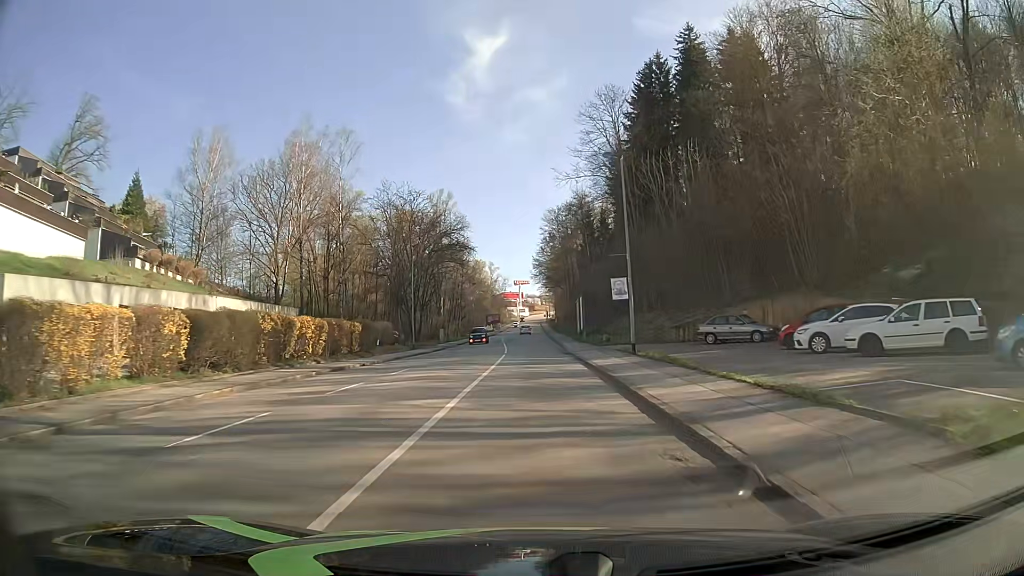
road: tertiary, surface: asphalt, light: Day
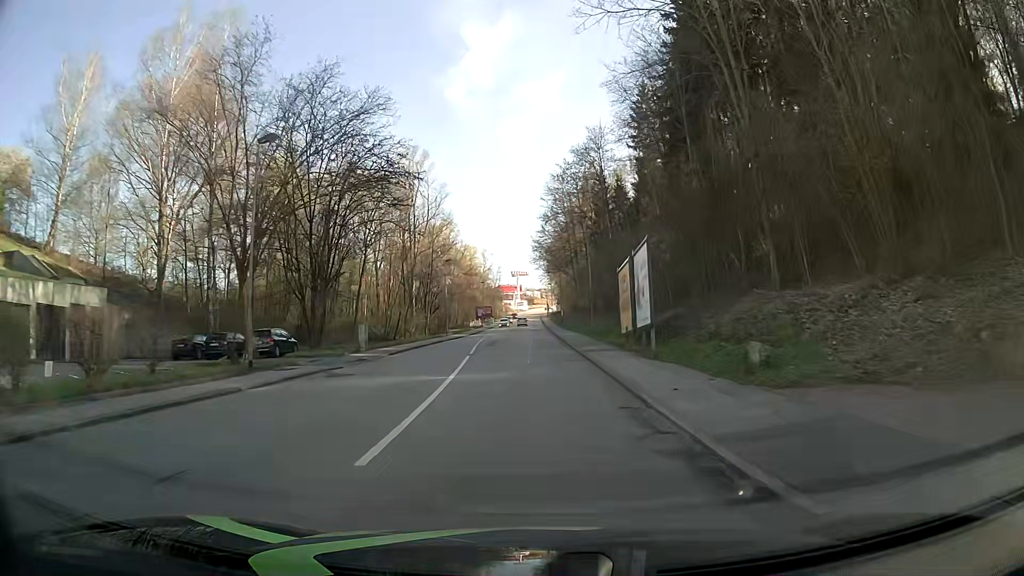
(-0.1, +30.5) m; 0°
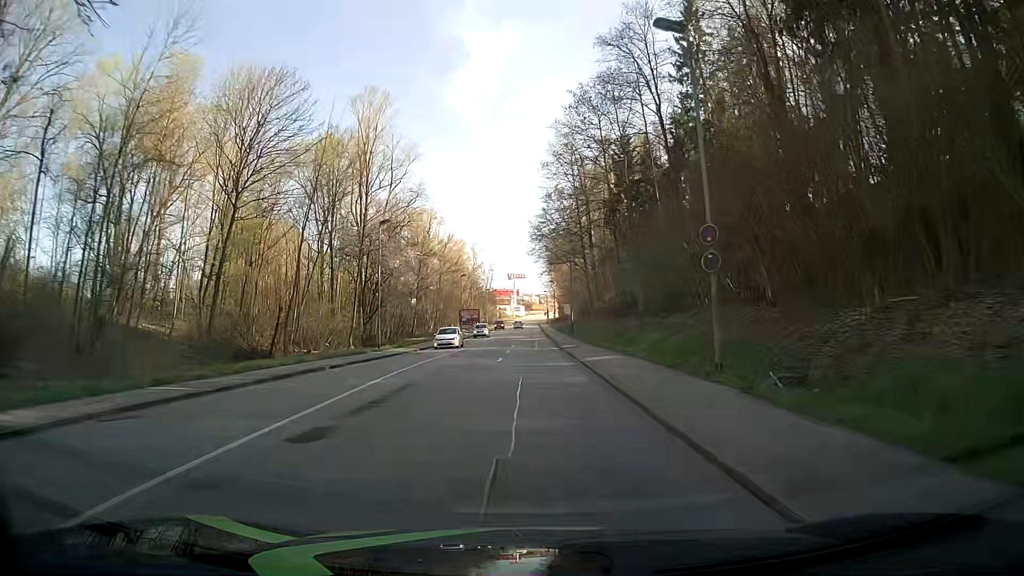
(0.0, +30.5) m; +1°
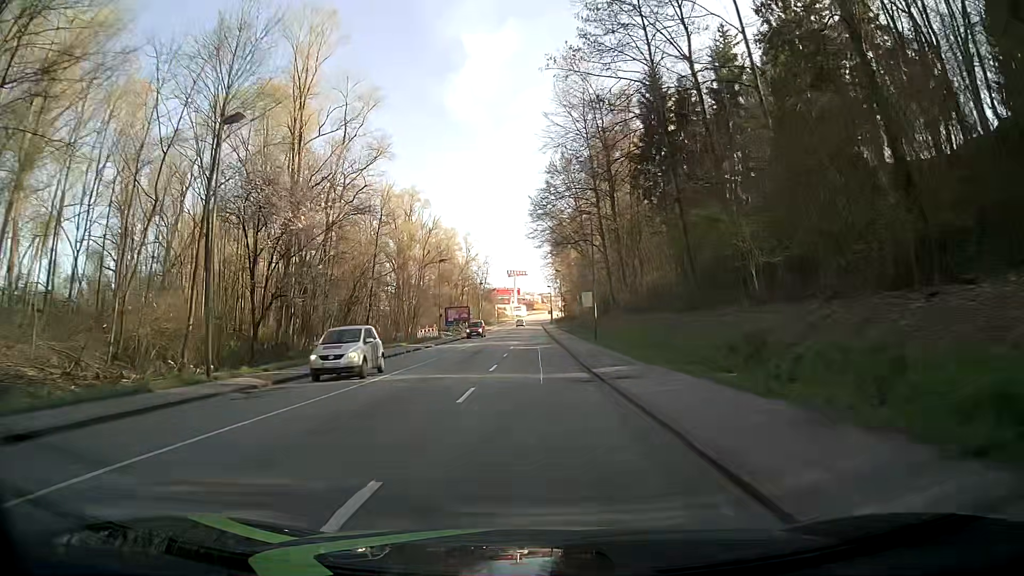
(-0.2, +22.8) m; -1°
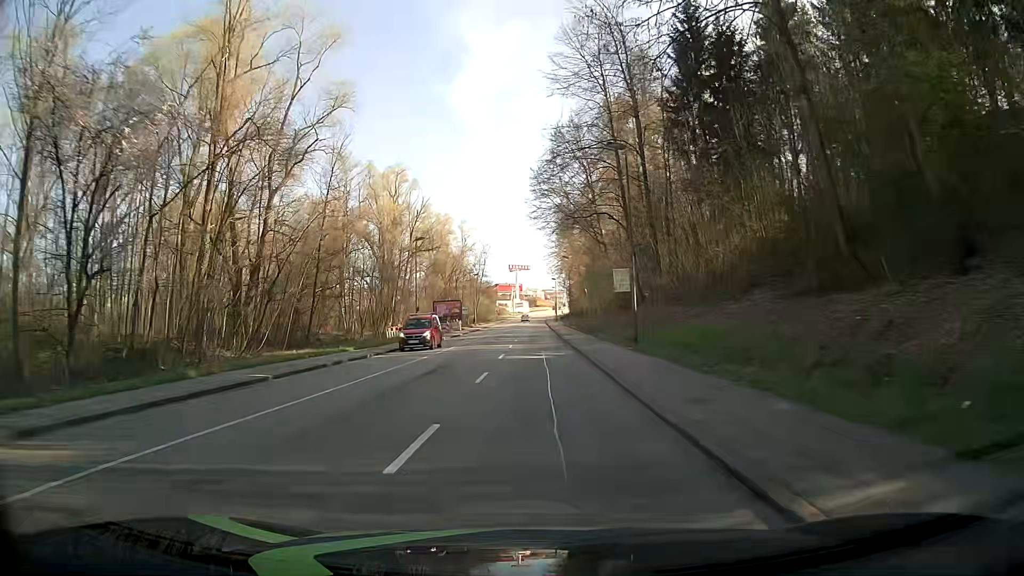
(0.0, +15.2) m; -1°
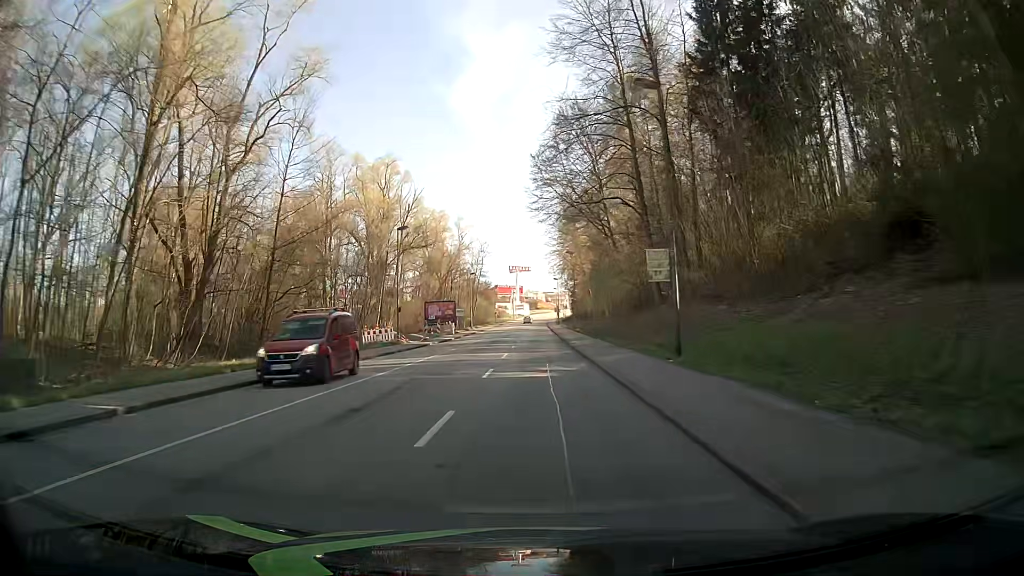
(0.0, +7.6) m; +1°
(0, +10) (0, +20) (0, +30) (0, +40) (0, +50) (0, +60) (0, +70) (-1, +80) (-1, +90) (-1, +100) m
